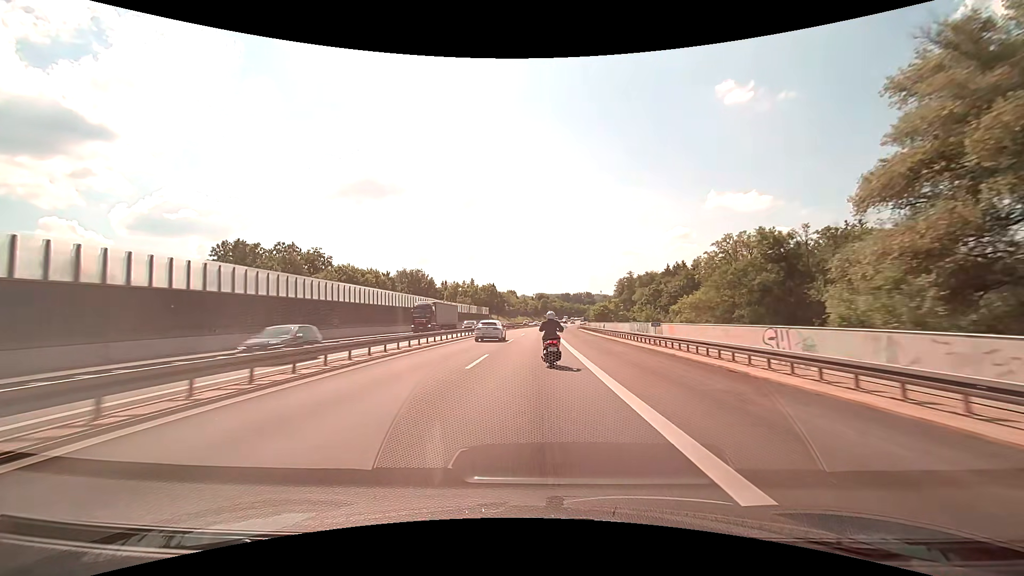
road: motorway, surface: asphalt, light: Day
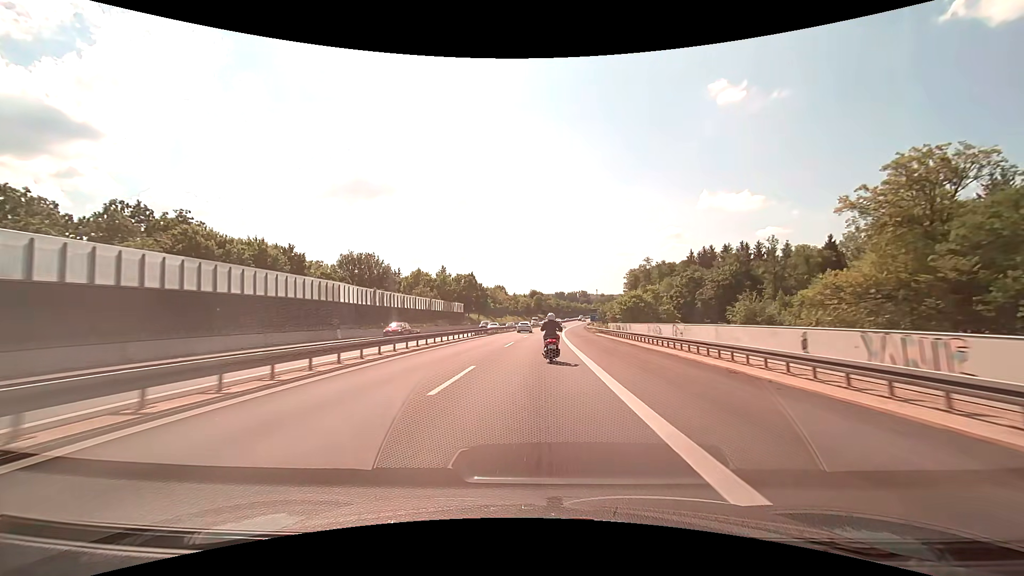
(+0.2, +40.8) m; +1°
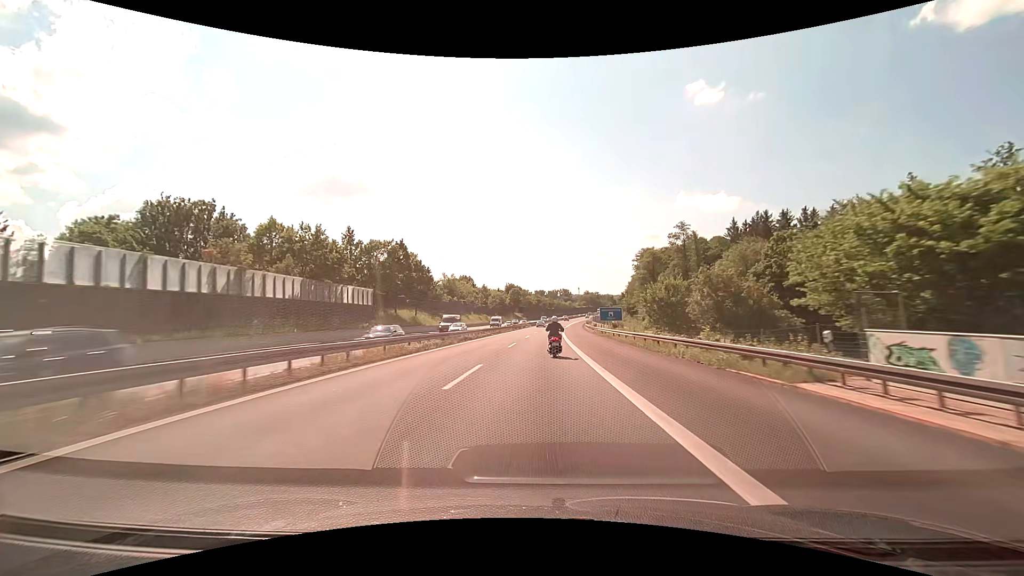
(+0.9, +53.5) m; +2°
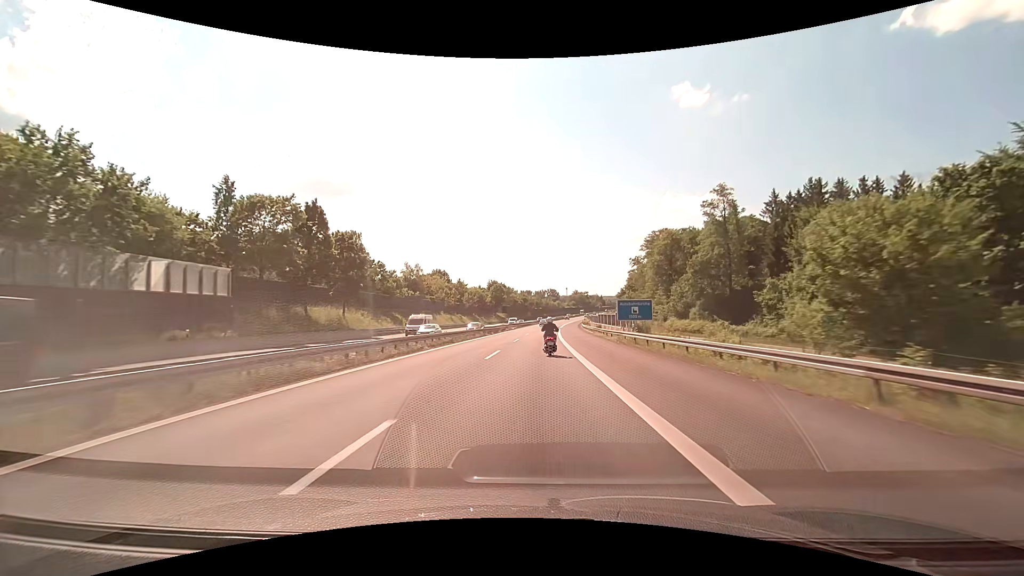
(+0.4, +27.2) m; +2°
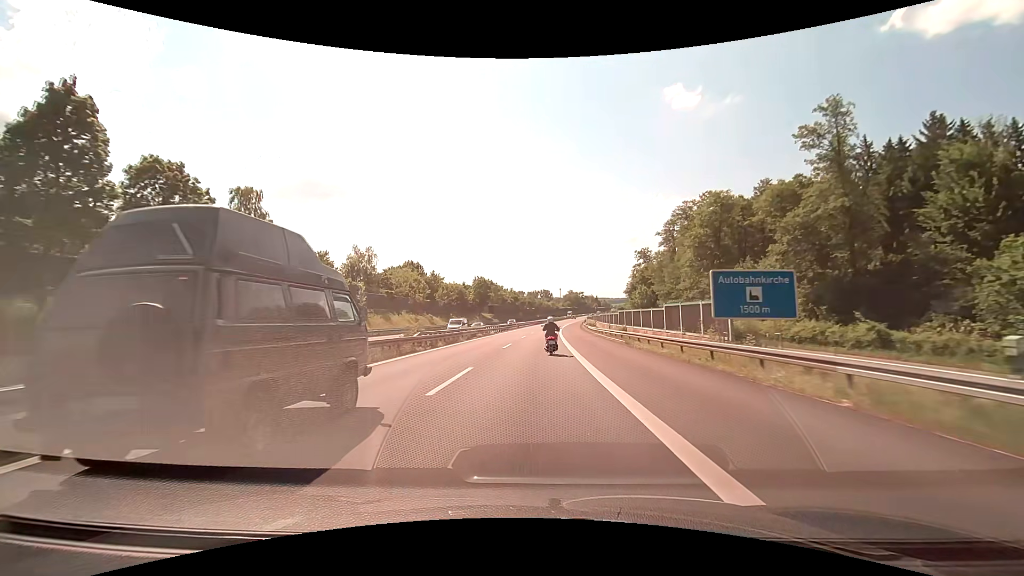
(+0.3, +27.7) m; +1°
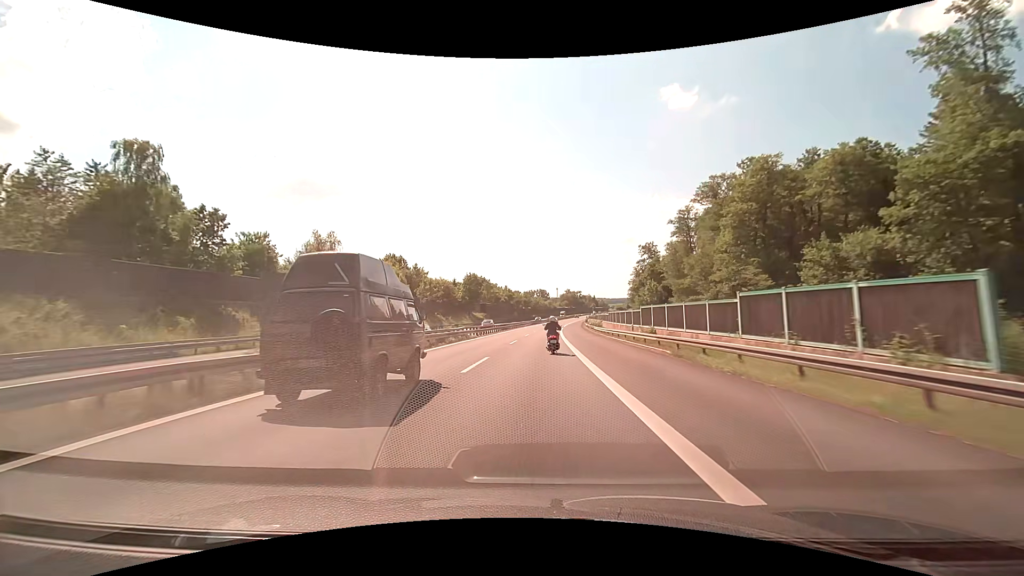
(0.0, +14.0) m; 0°
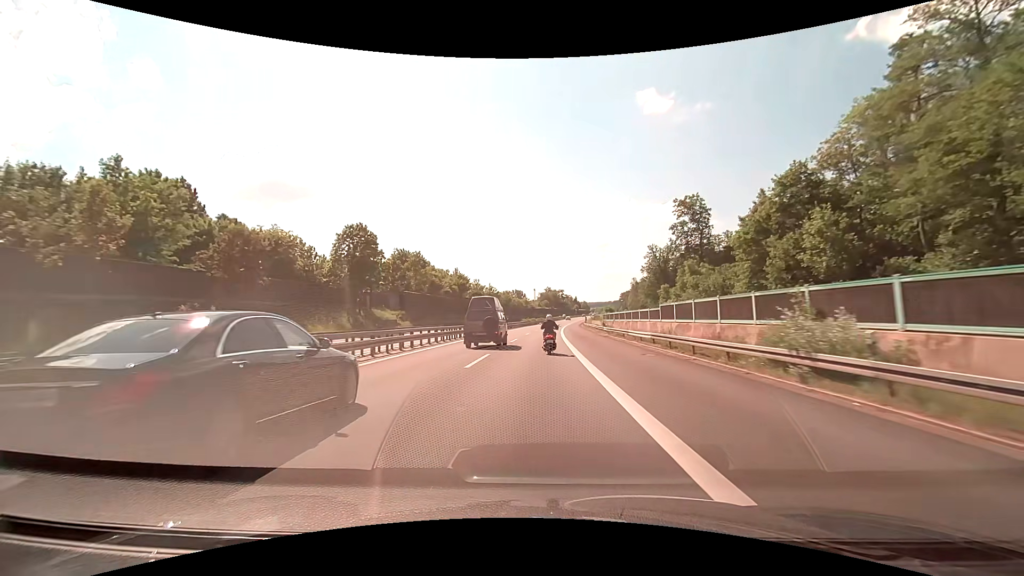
(+1.9, +71.1) m; +3°
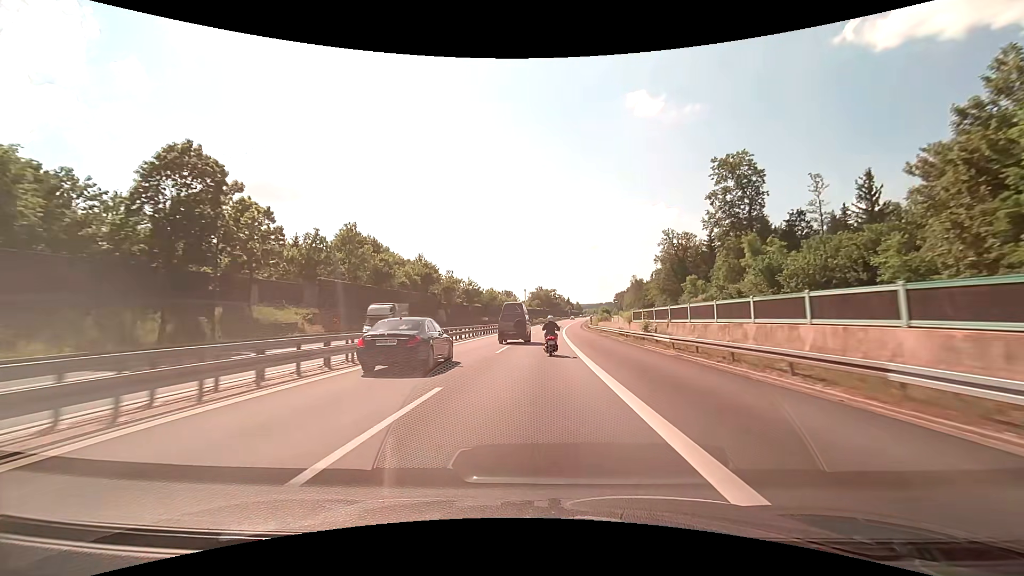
(+0.3, +28.2) m; +1°
(0, +10) (0, +20) (0, +30) (+1, +40) (+1, +50) (+1, +60) (+2, +70) (+3, +80) (+3, +90) (+4, +100) m
